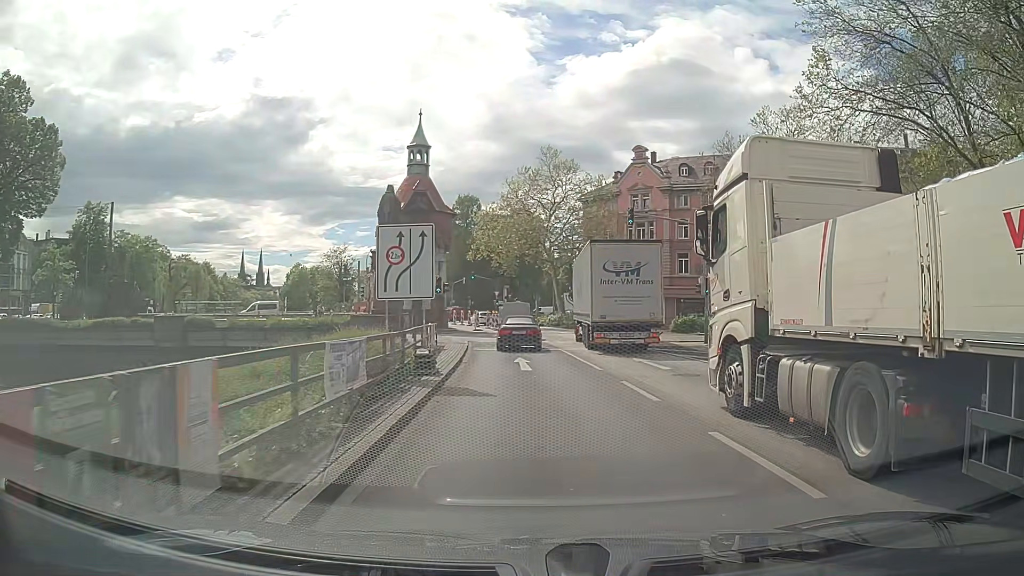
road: primary_link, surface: asphalt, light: Day
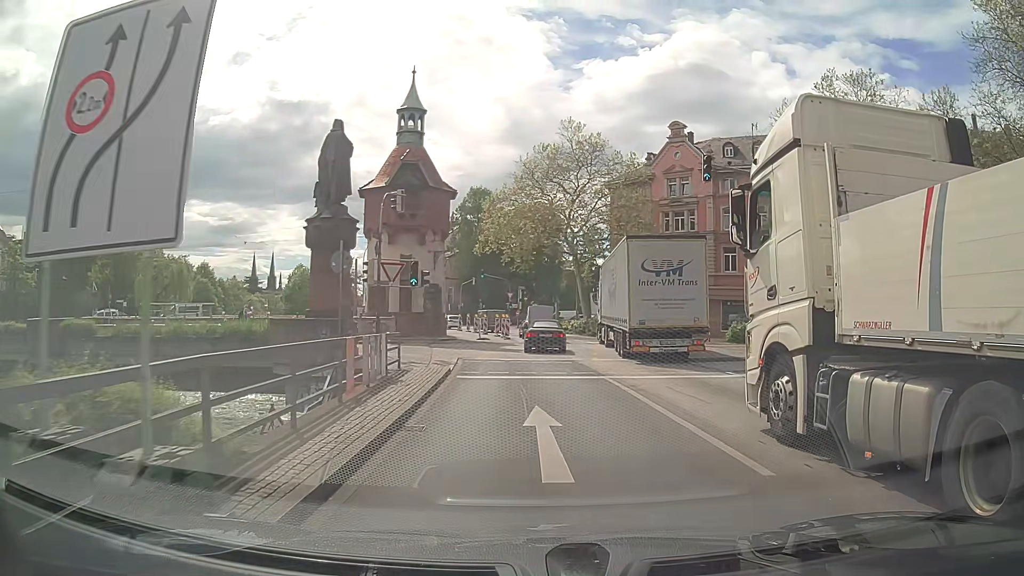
(-0.2, +11.2) m; -2°
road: primary
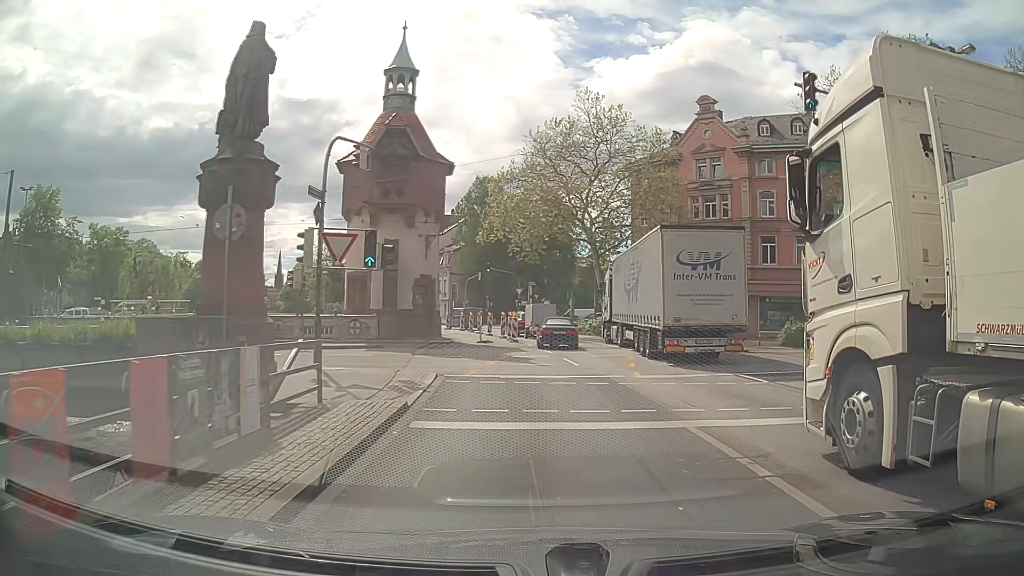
(0.0, +7.3) m; -1°
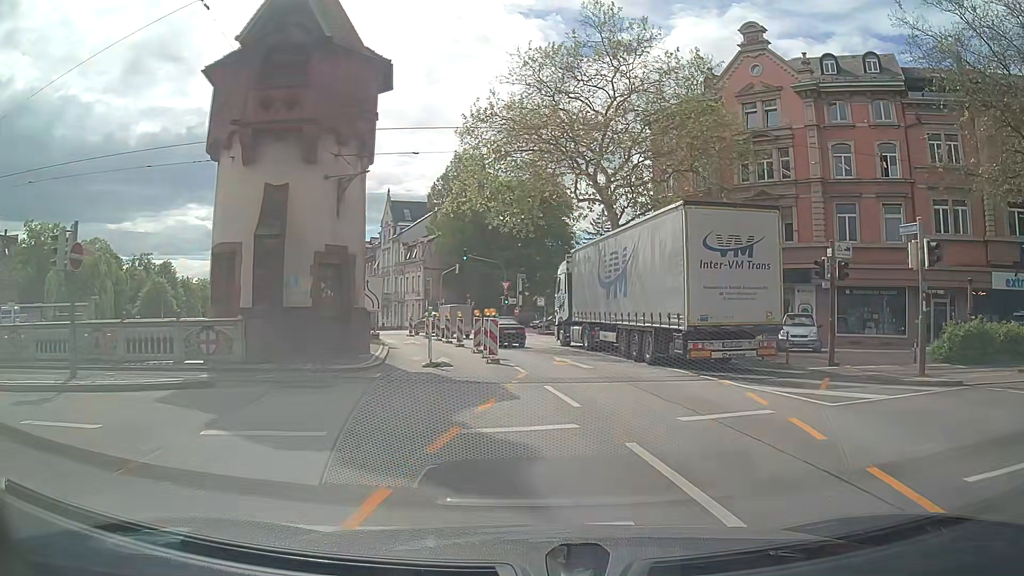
(-0.1, +15.1) m; +1°
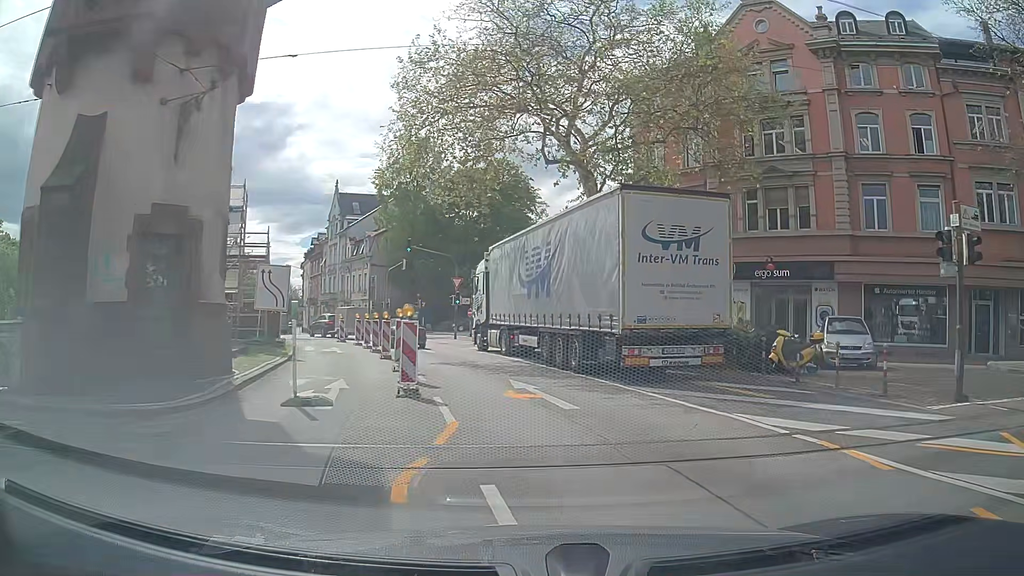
(+0.2, +7.7) m; +4°
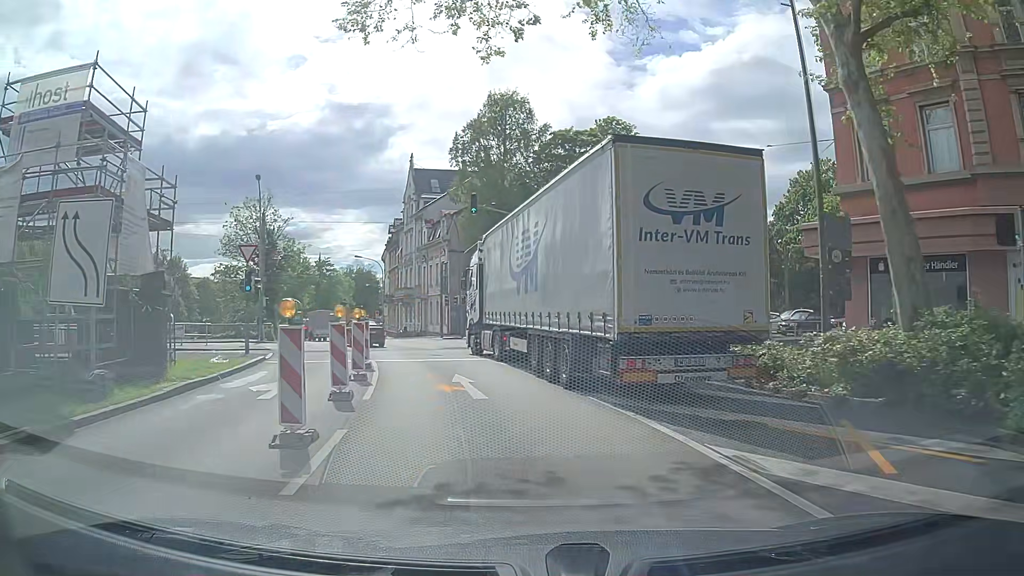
(-1.0, +15.6) m; -10°
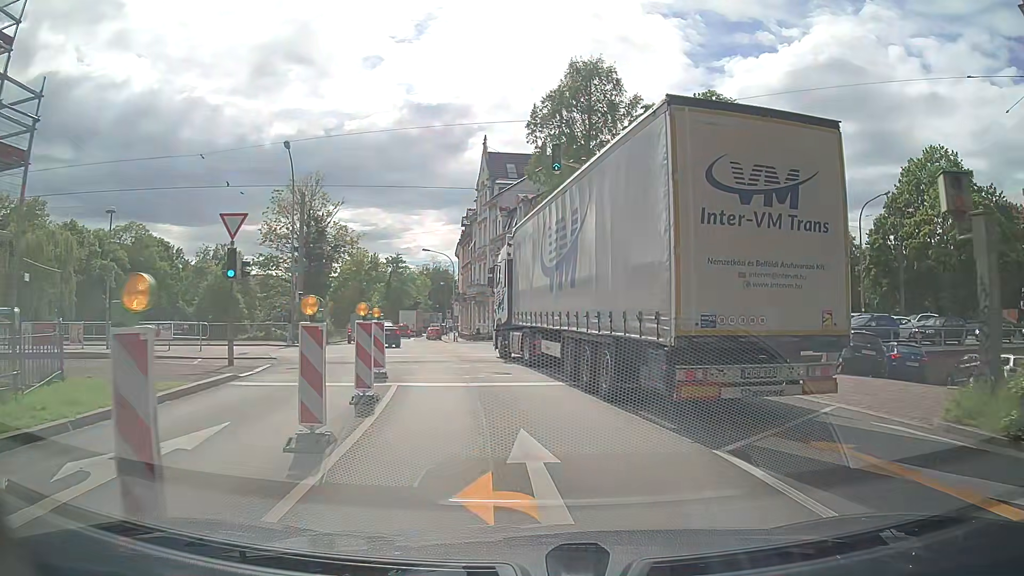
(-0.5, +8.1) m; -7°
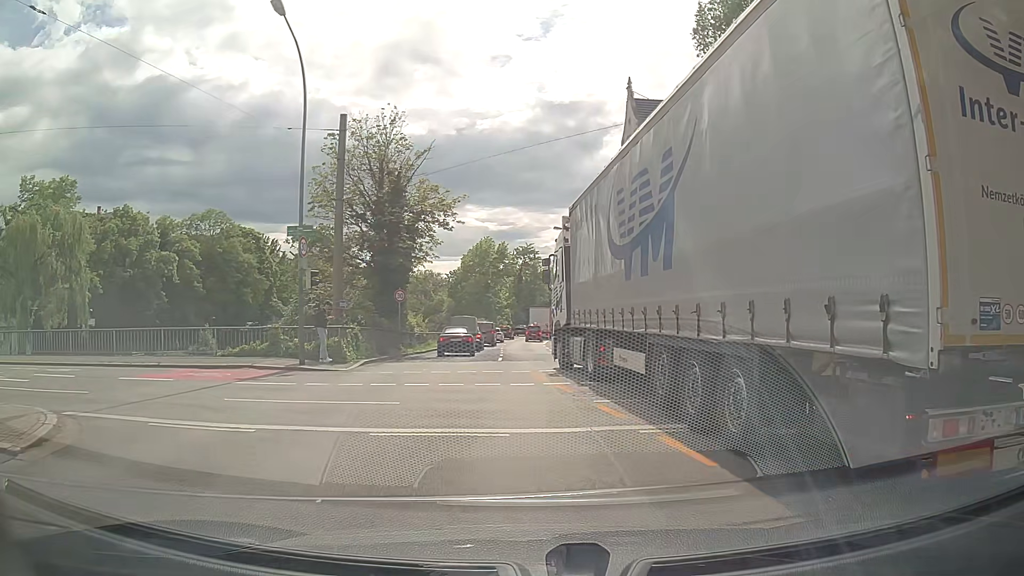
(-1.9, +16.5) m; -12°
